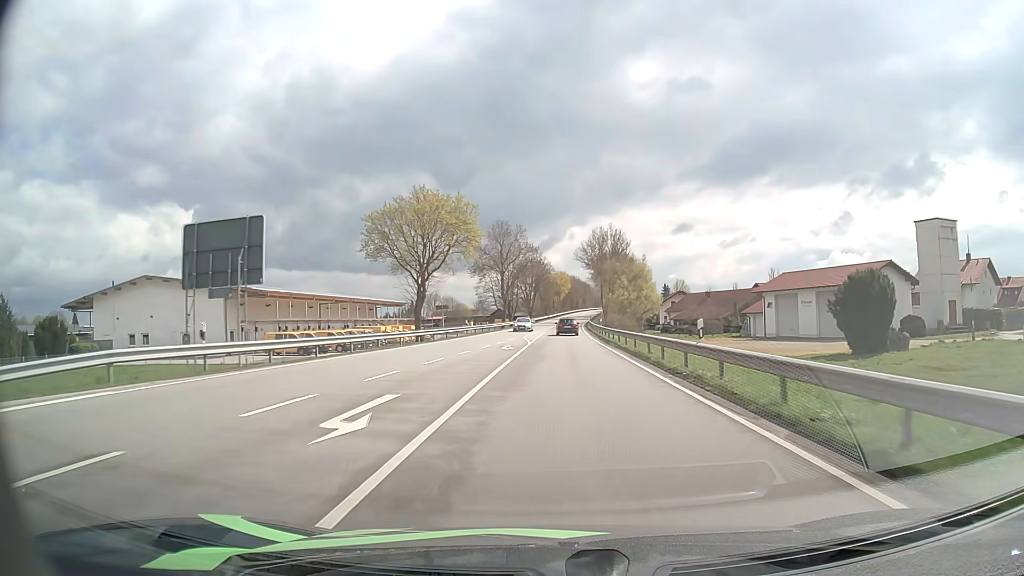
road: primary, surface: asphalt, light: Day
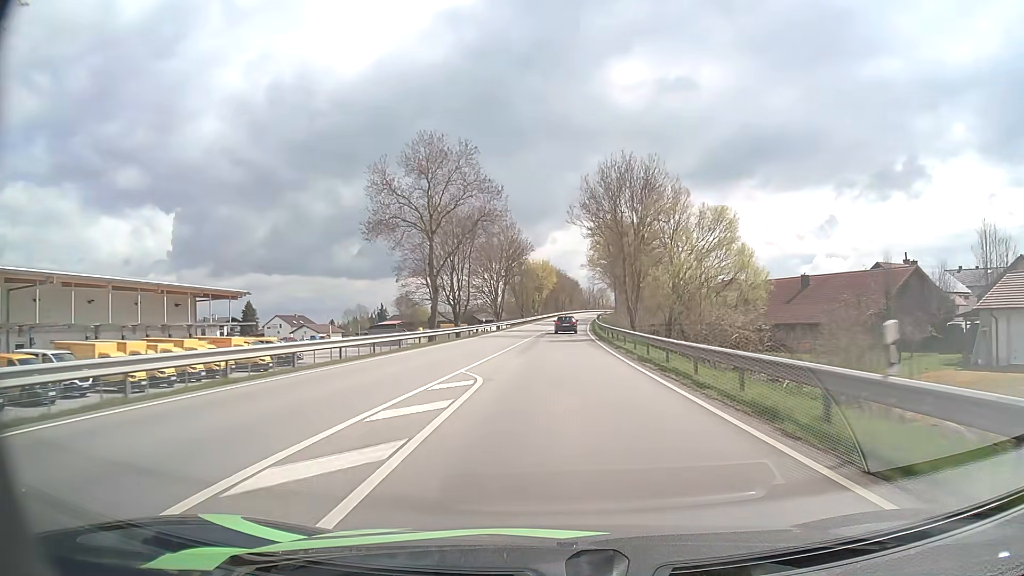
(+0.6, +50.4) m; +2°
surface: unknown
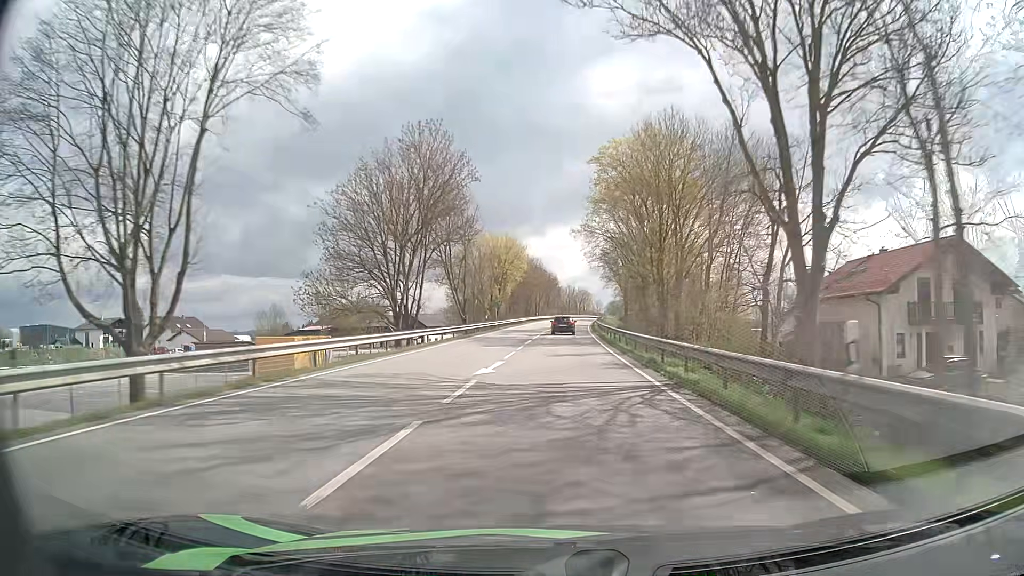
(+0.8, +52.0) m; +2°
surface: asphalt
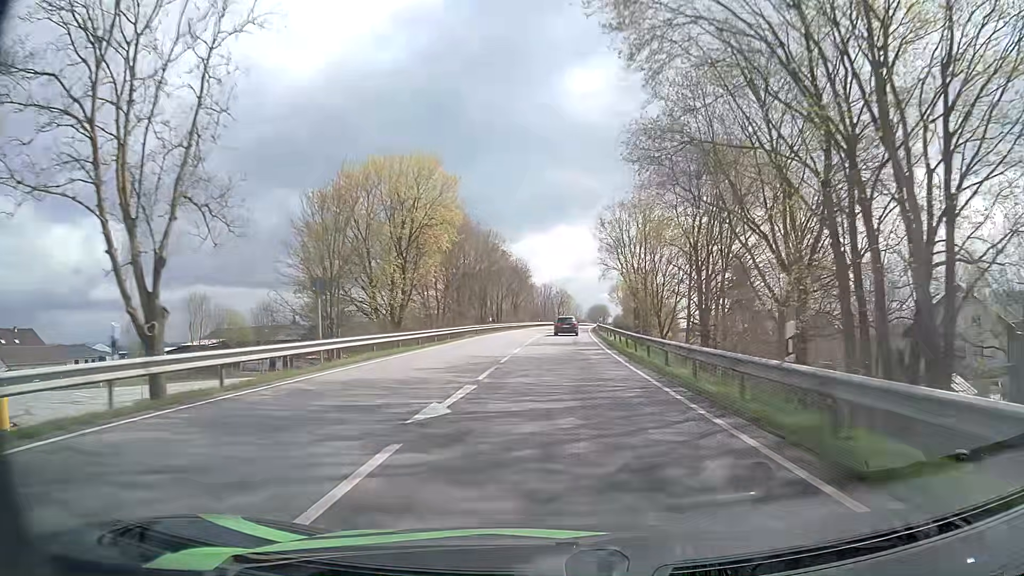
(+1.1, +49.3) m; +2°
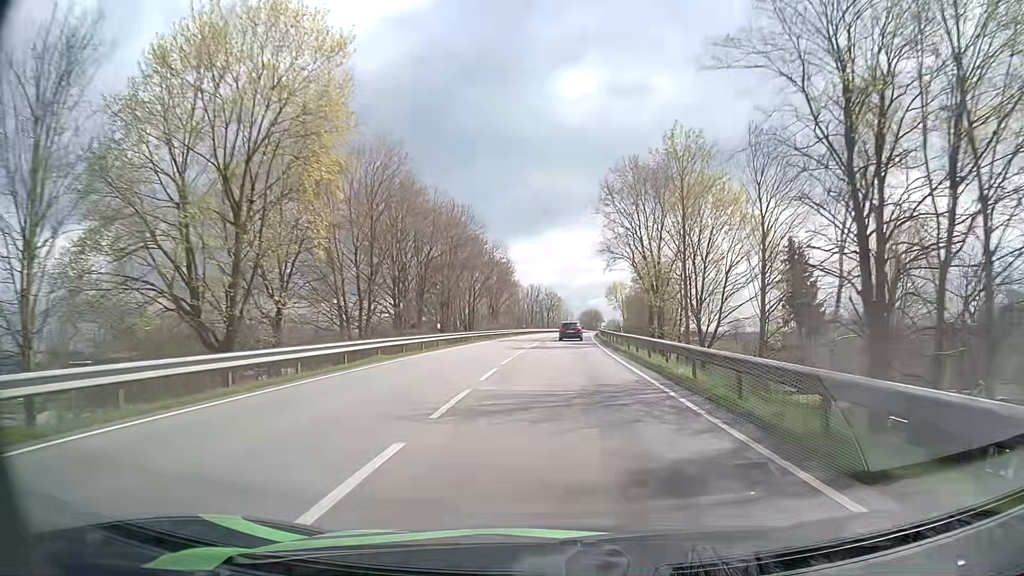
(+0.2, +24.0) m; +1°
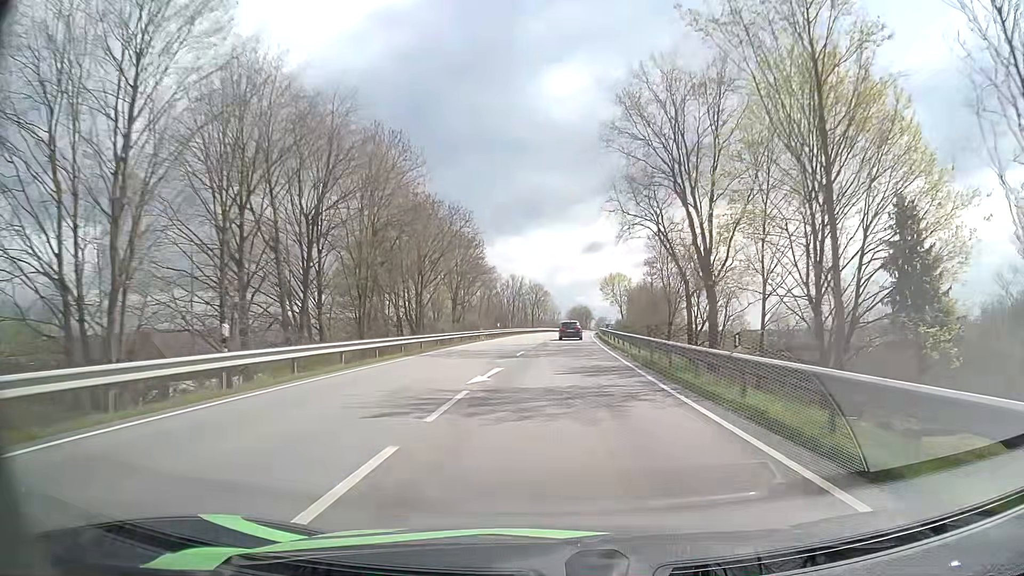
(+0.2, +24.3) m; +1°
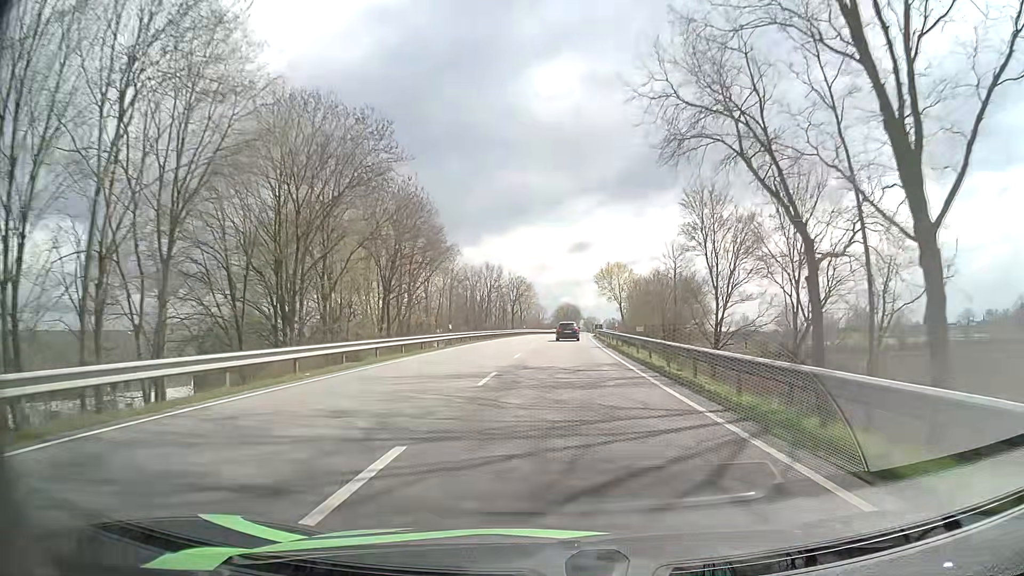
(+0.3, +23.8) m; +1°
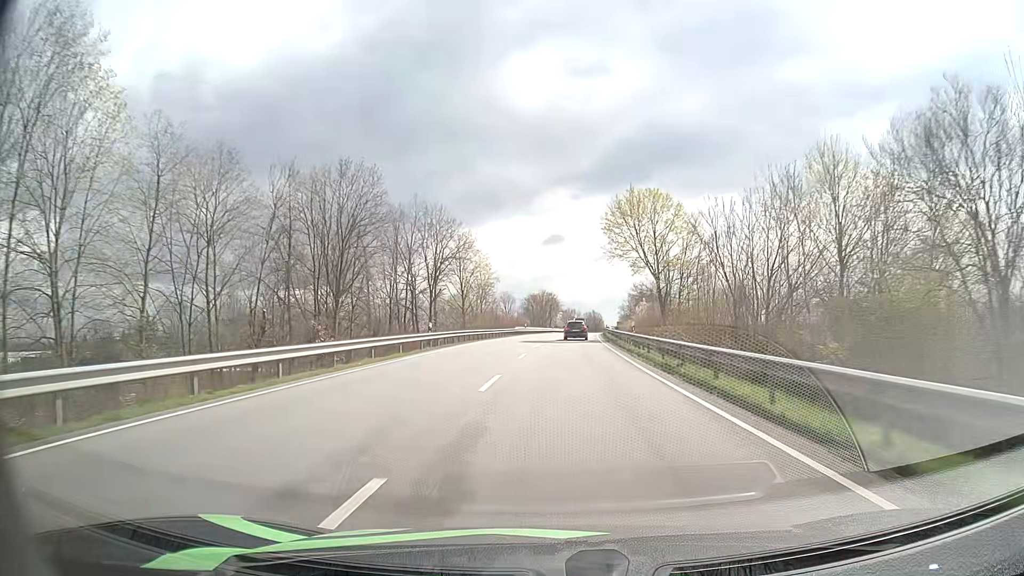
(+1.6, +57.6) m; +3°
(0, +10) (0, +20) (+1, +30) (+1, +40) (+1, +50) (+2, +60) (+3, +70) (+4, +80) (+4, +90) (+5, +100) m
